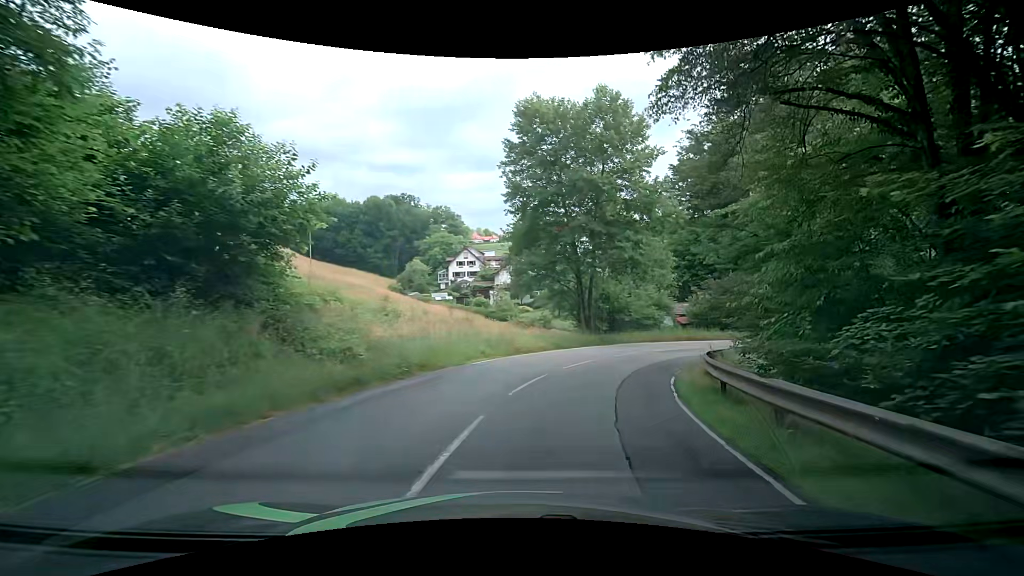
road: tertiary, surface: asphalt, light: Day
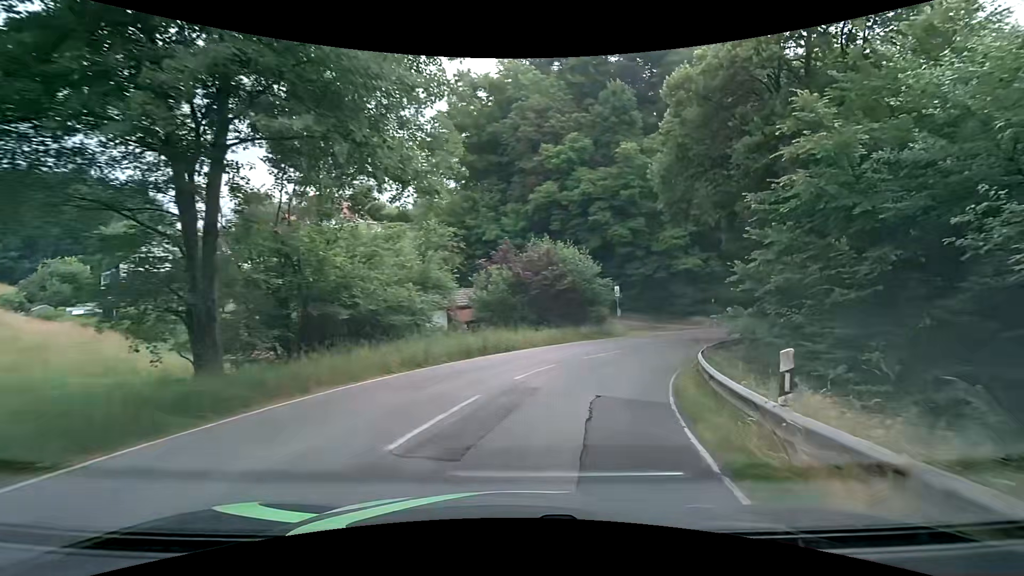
(+5.2, +21.5) m; +27°
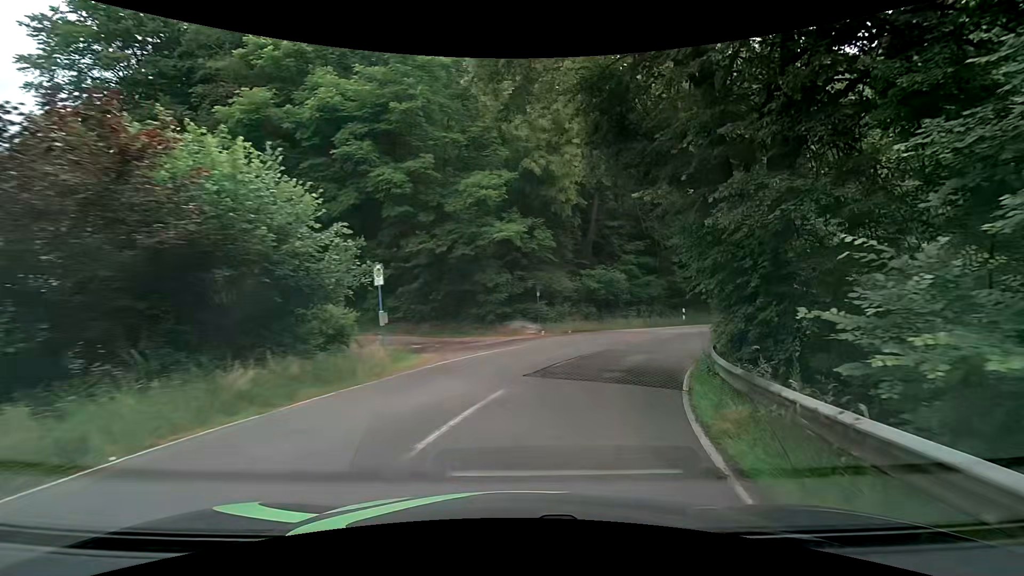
(+3.3, +17.9) m; +23°
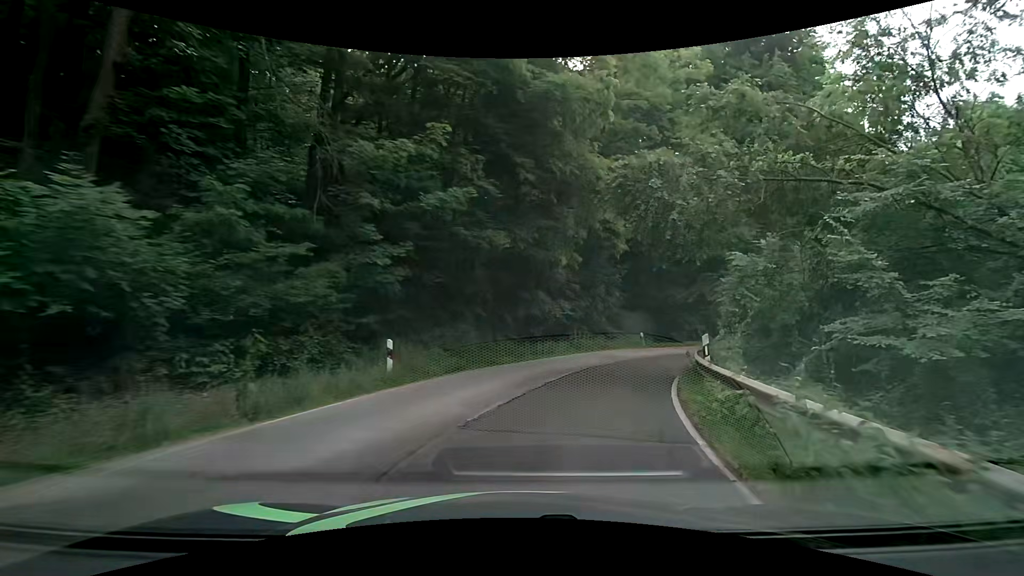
(+5.7, +21.6) m; +33°
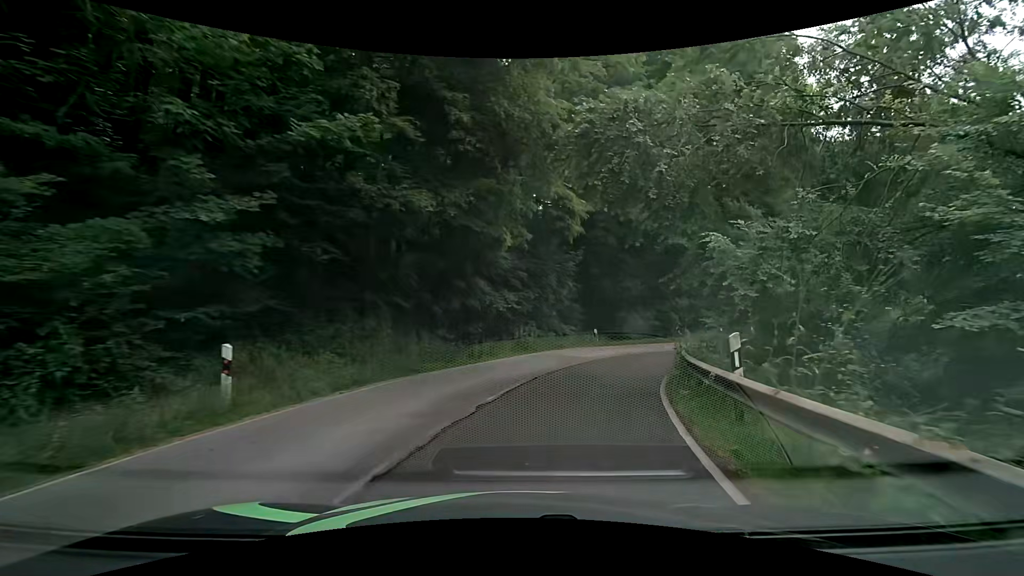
(+0.1, +4.3) m; +5°
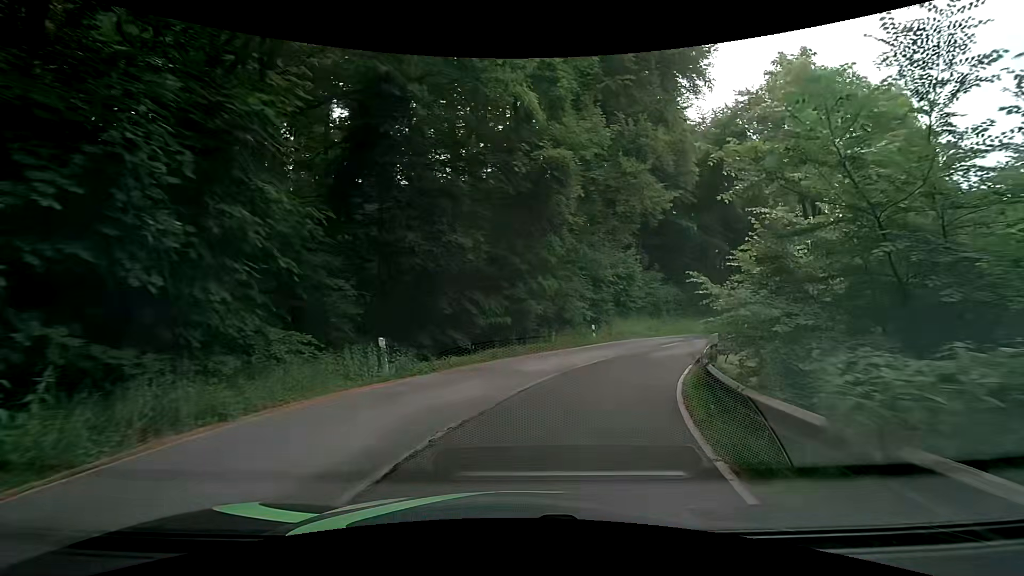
(+3.0, +16.7) m; +20°
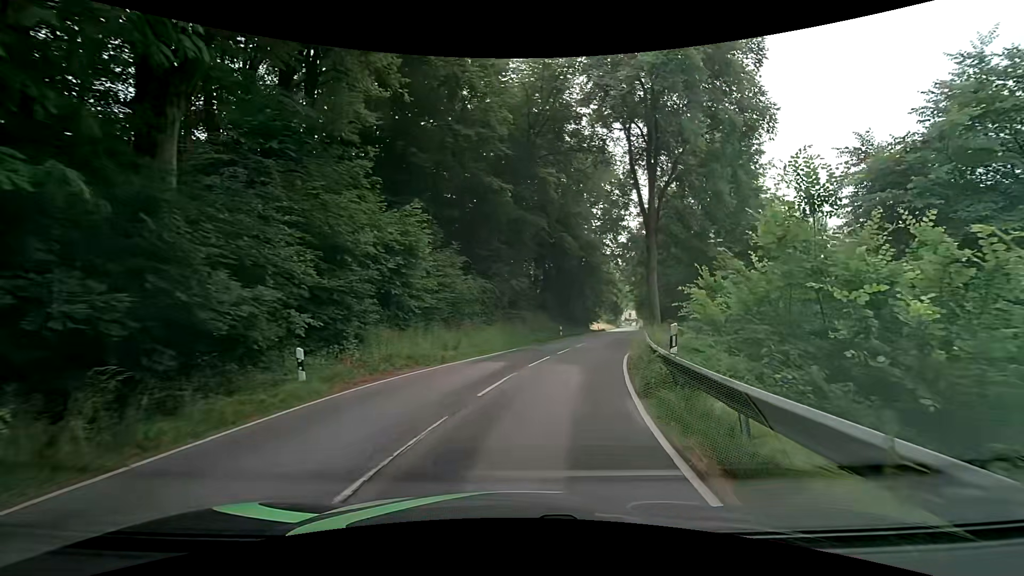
(+3.1, +17.1) m; +22°
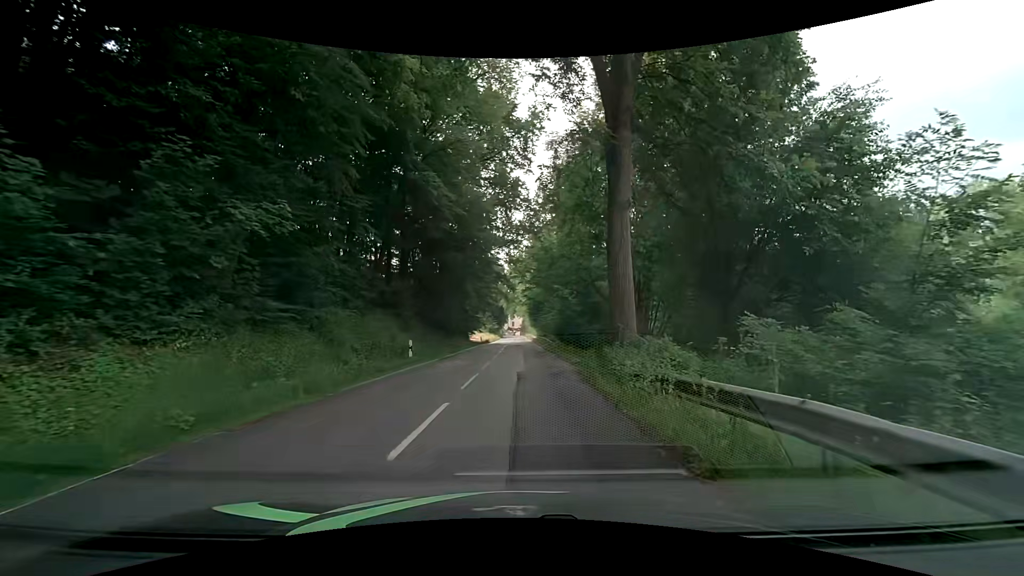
(+3.0, +21.9) m; +14°
(0, +10) (0, +20) (0, +30) (0, +40) (0, +50) (0, +60) (0, +70) (0, +80) (+1, +90) (0, +100) m
